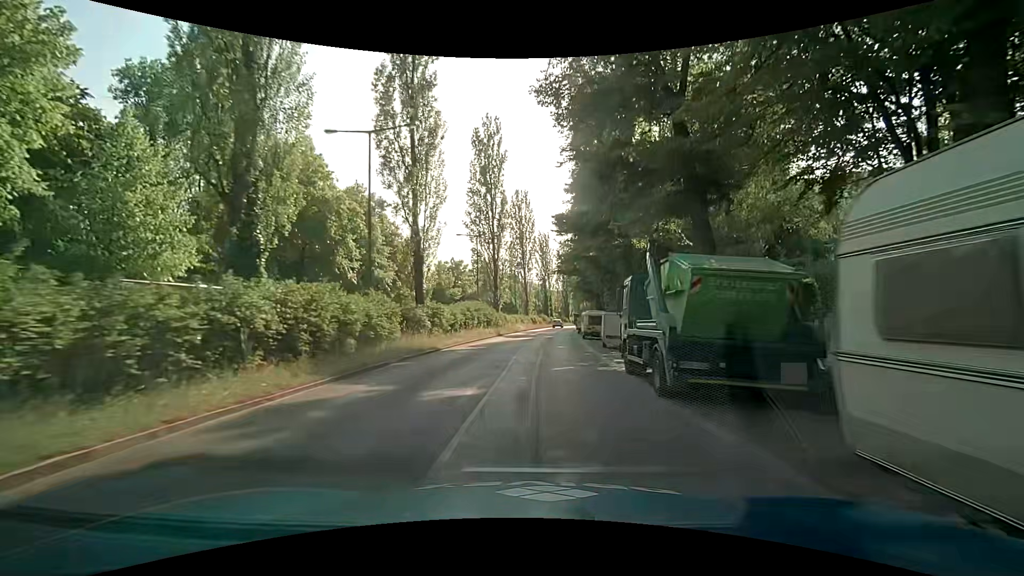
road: secondary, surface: asphalt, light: Day
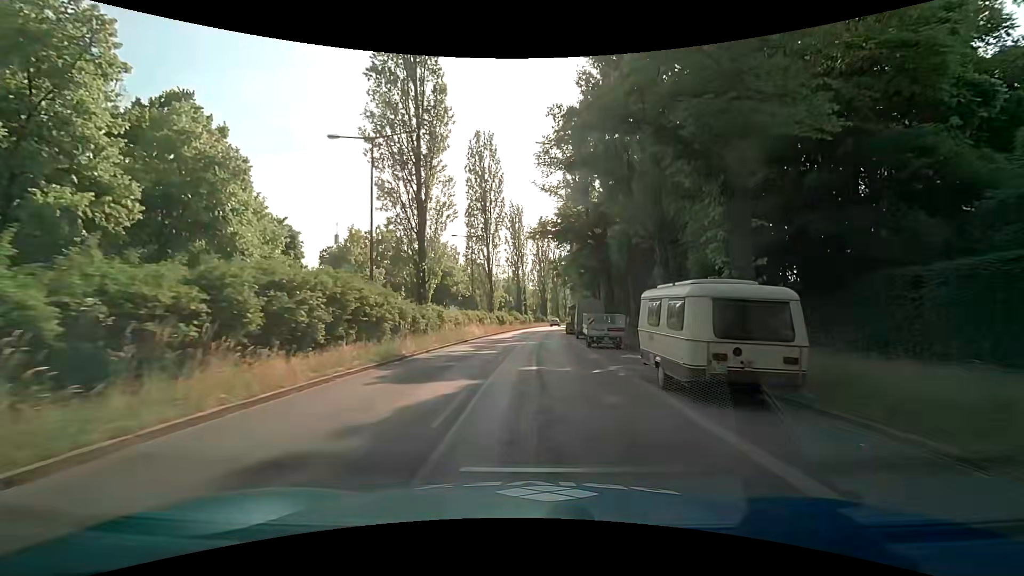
(+1.1, +28.5) m; +4°
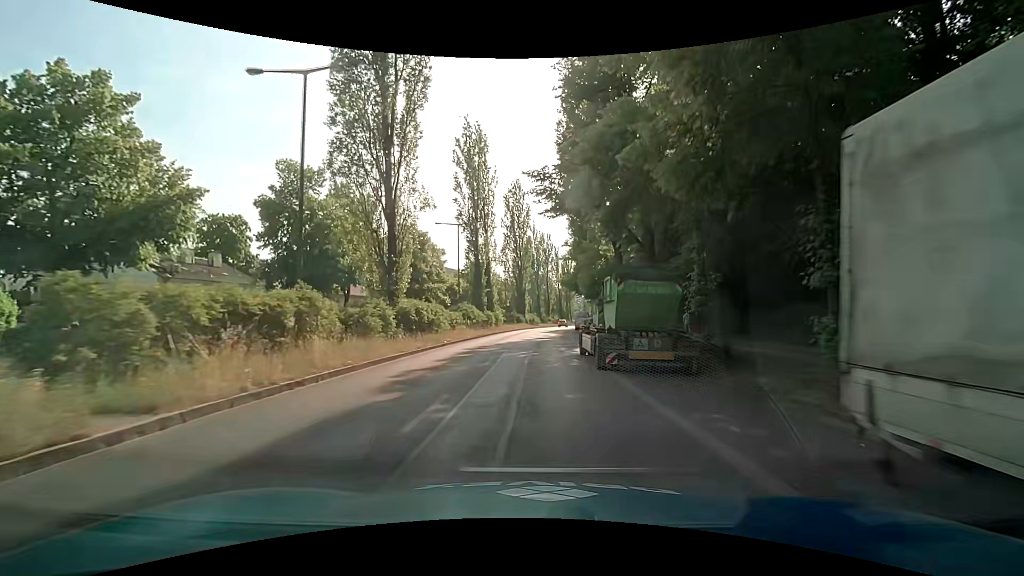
(+0.7, +36.2) m; +1°
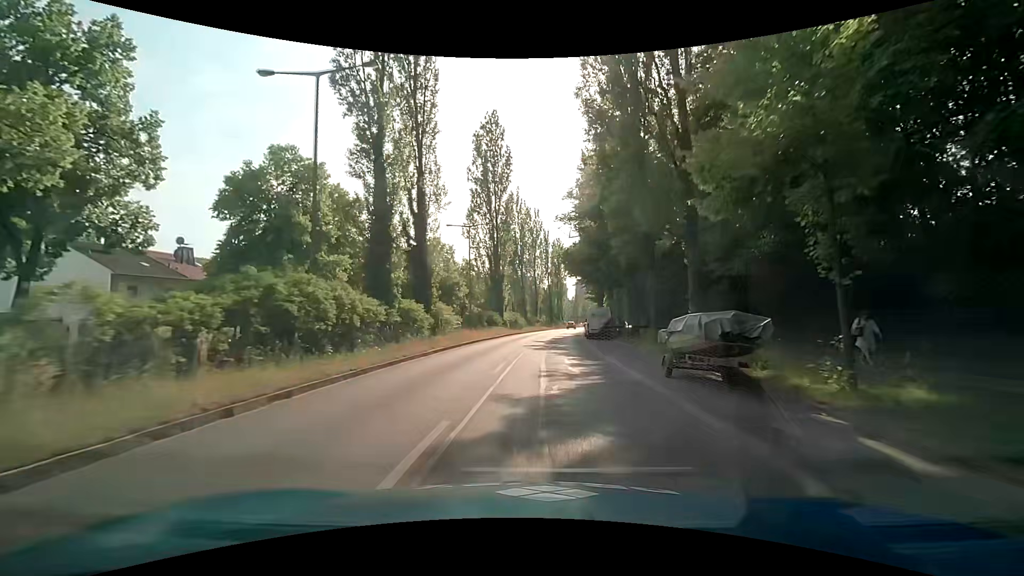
(+0.8, +29.6) m; +3°
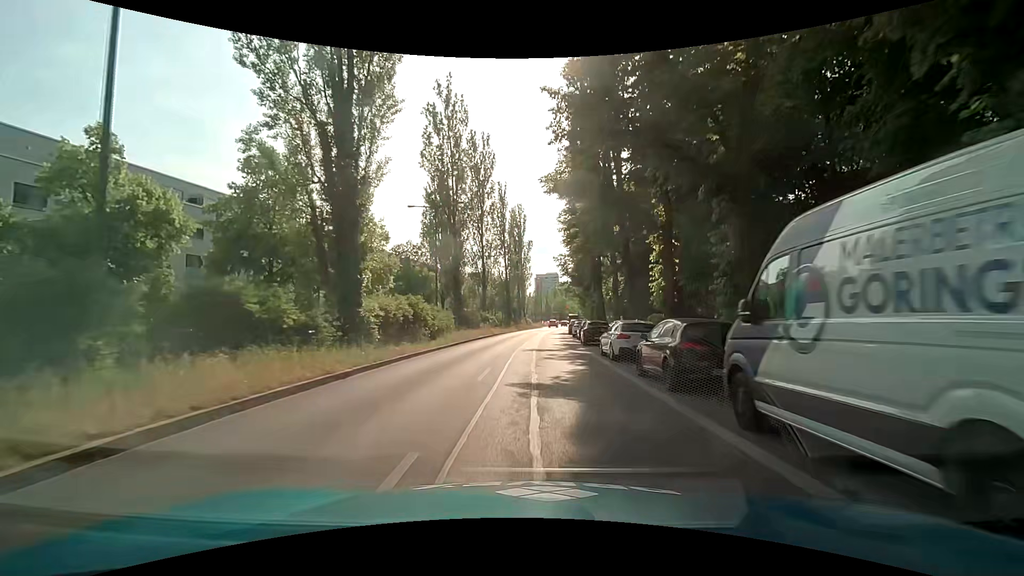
(+1.3, +37.5) m; +4°
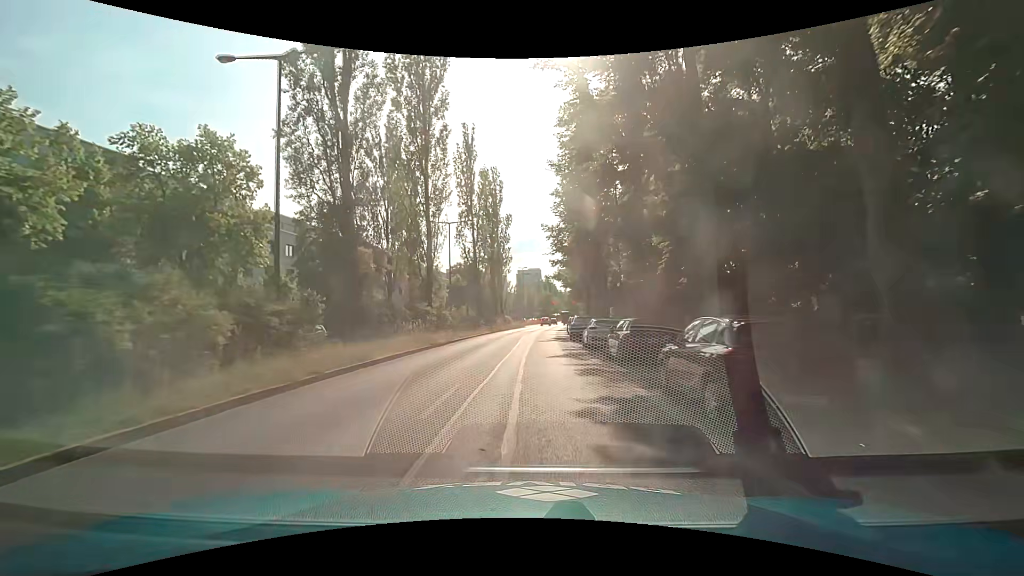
(+0.4, +22.3) m; +3°
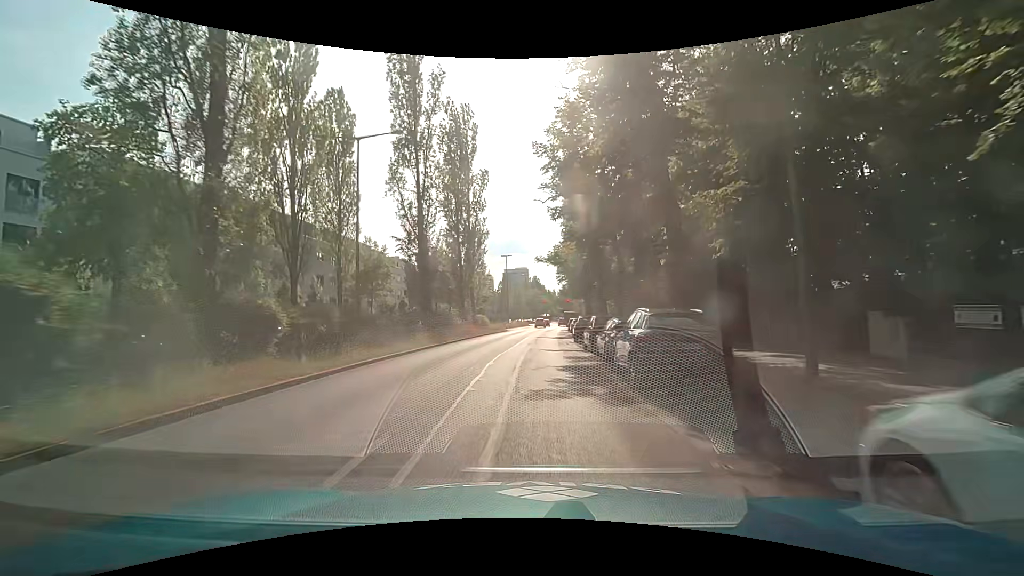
(+0.1, +22.0) m; +1°
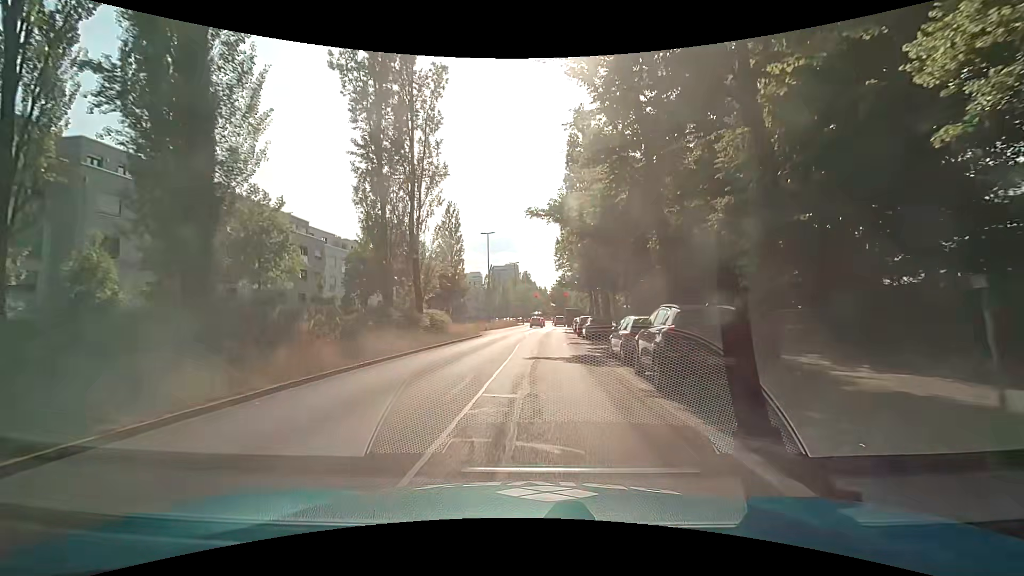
(+0.2, +21.5) m; +1°
